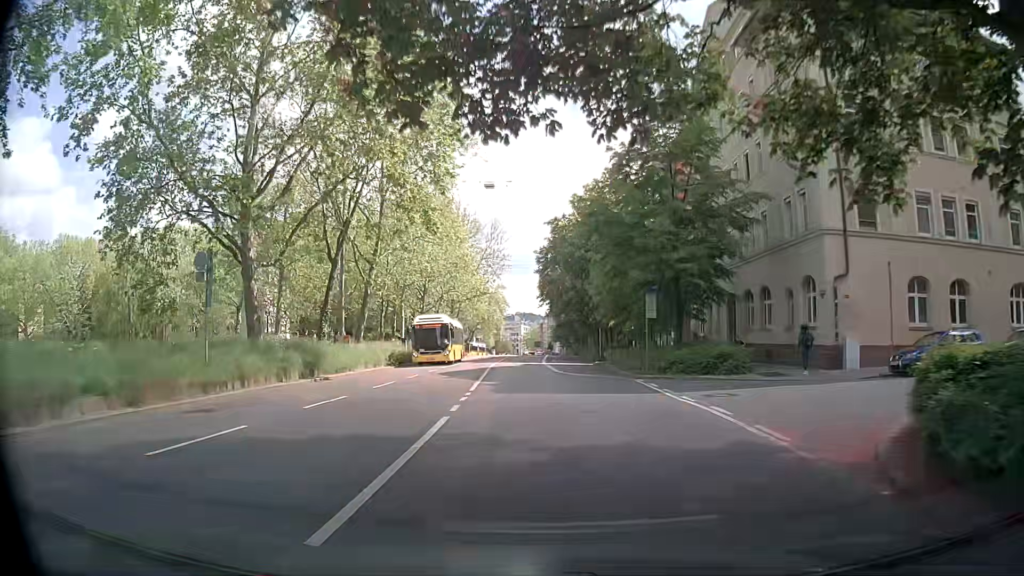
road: secondary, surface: asphalt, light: Day
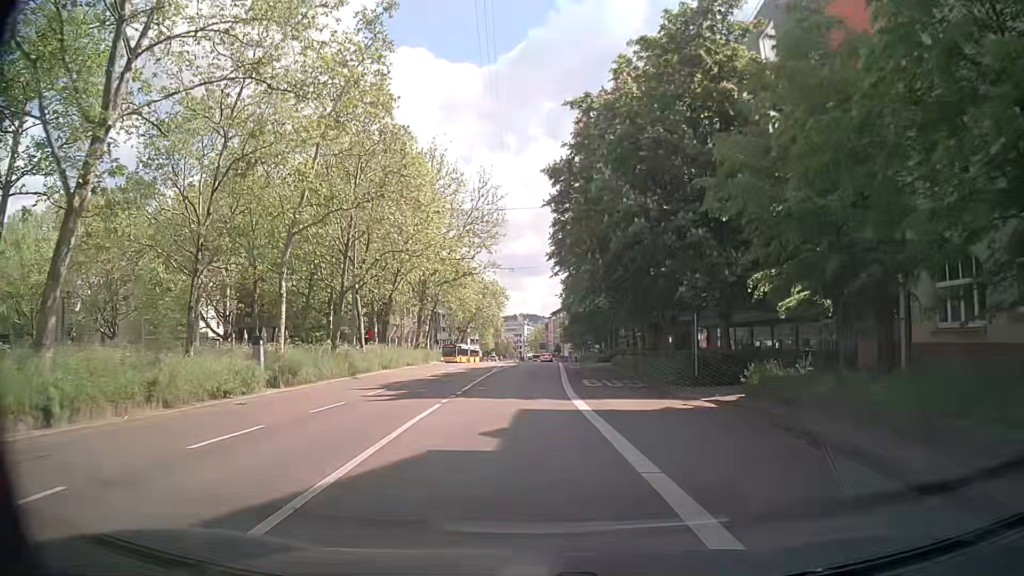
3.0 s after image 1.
(+0.8, +29.4) m; 0°
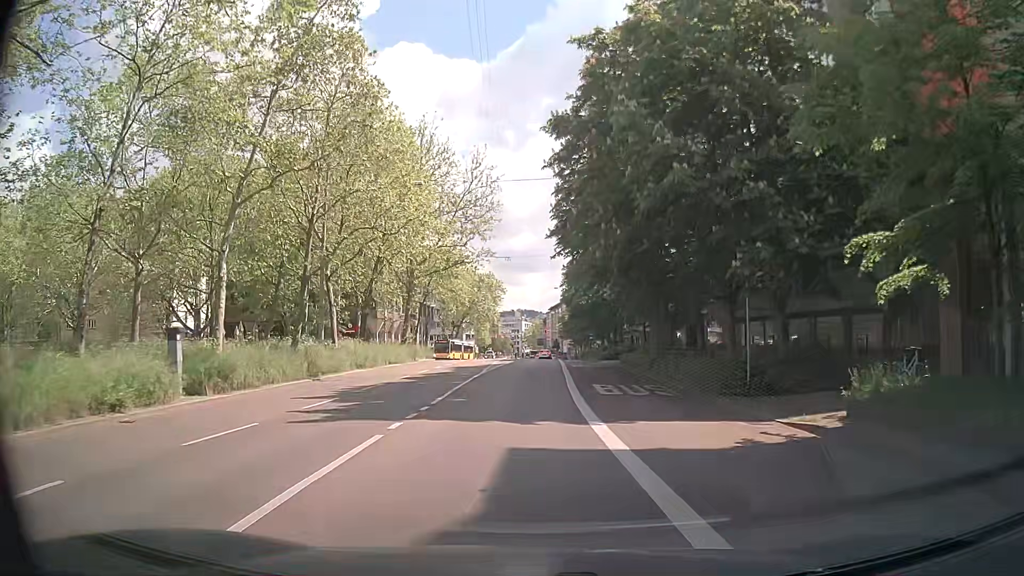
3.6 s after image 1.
(-0.1, +5.9) m; 0°
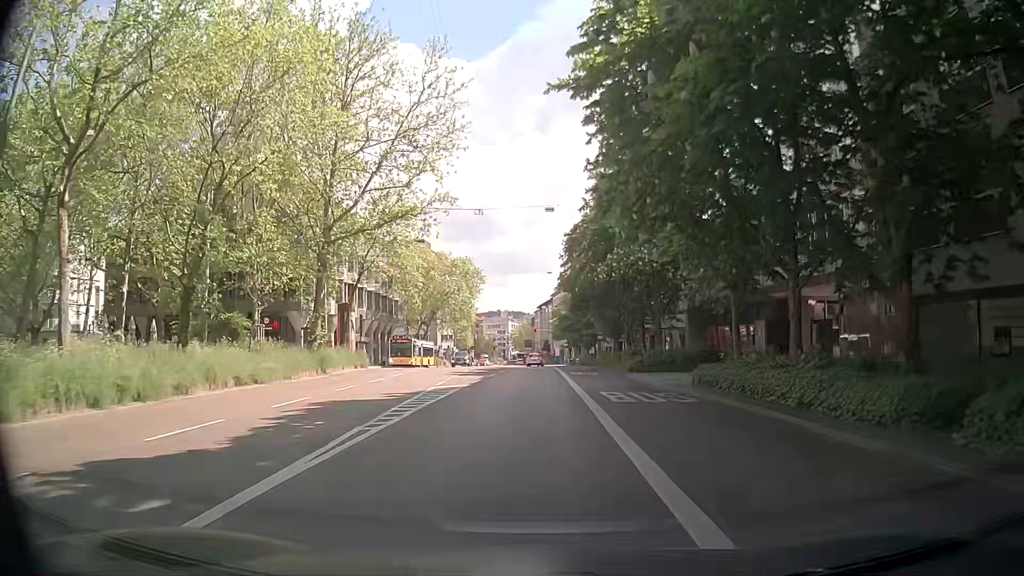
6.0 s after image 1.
(+0.5, +23.7) m; +2°
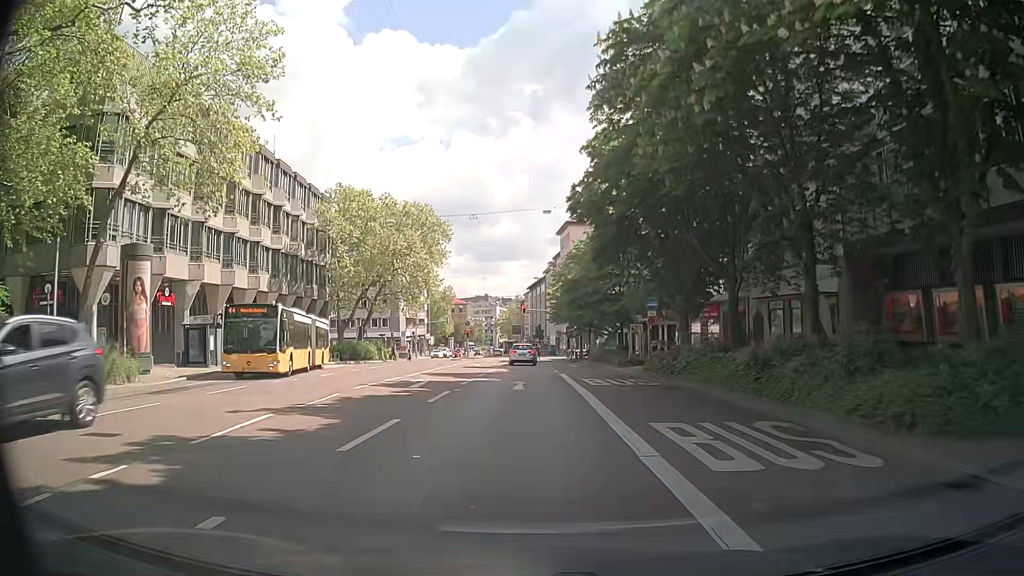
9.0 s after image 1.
(+0.1, +29.5) m; +1°
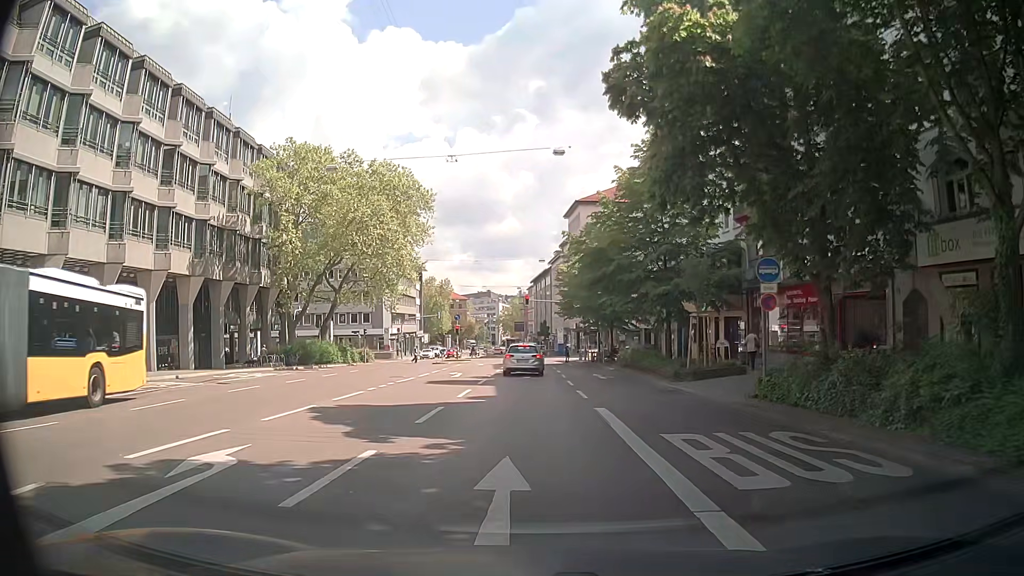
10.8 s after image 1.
(-0.1, +14.3) m; -2°
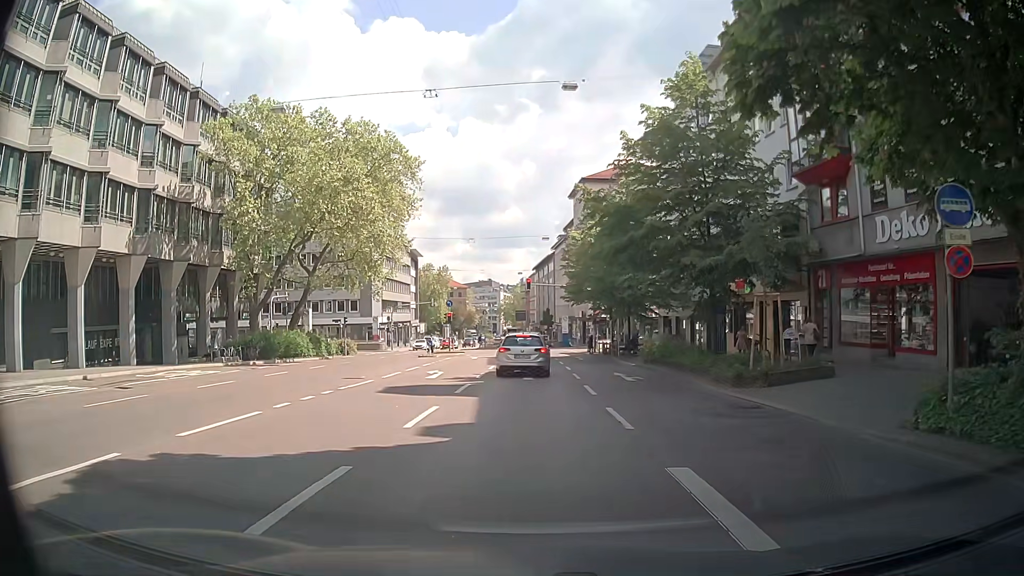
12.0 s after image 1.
(+0.1, +7.3) m; -1°
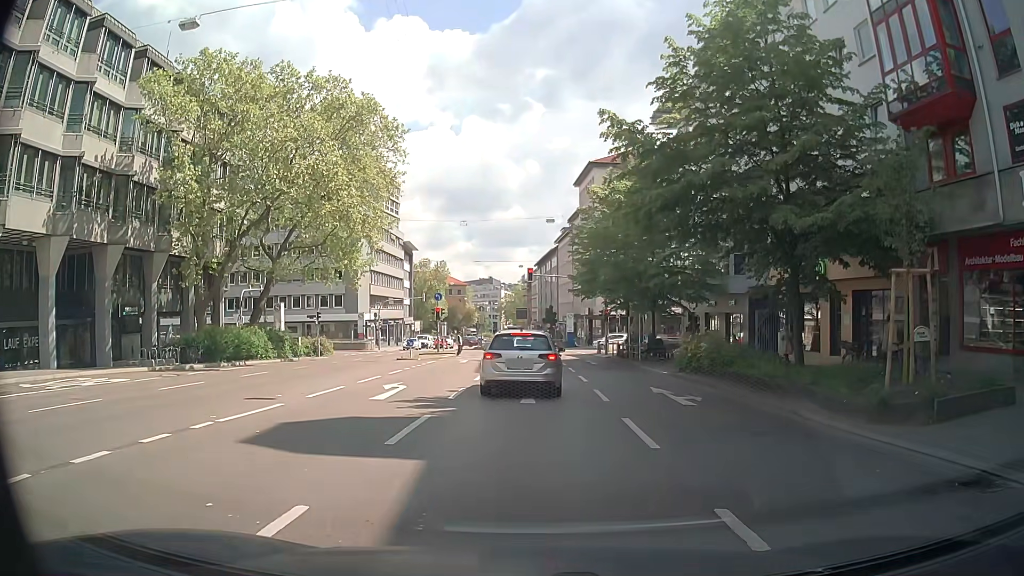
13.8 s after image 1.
(+0.2, +7.4) m; -1°
